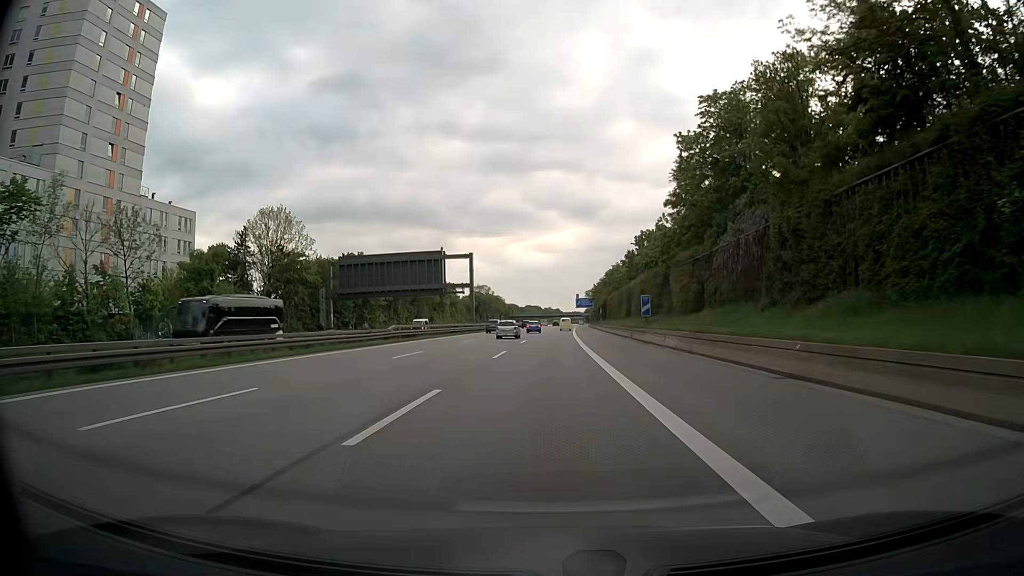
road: motorway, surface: asphalt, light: Day
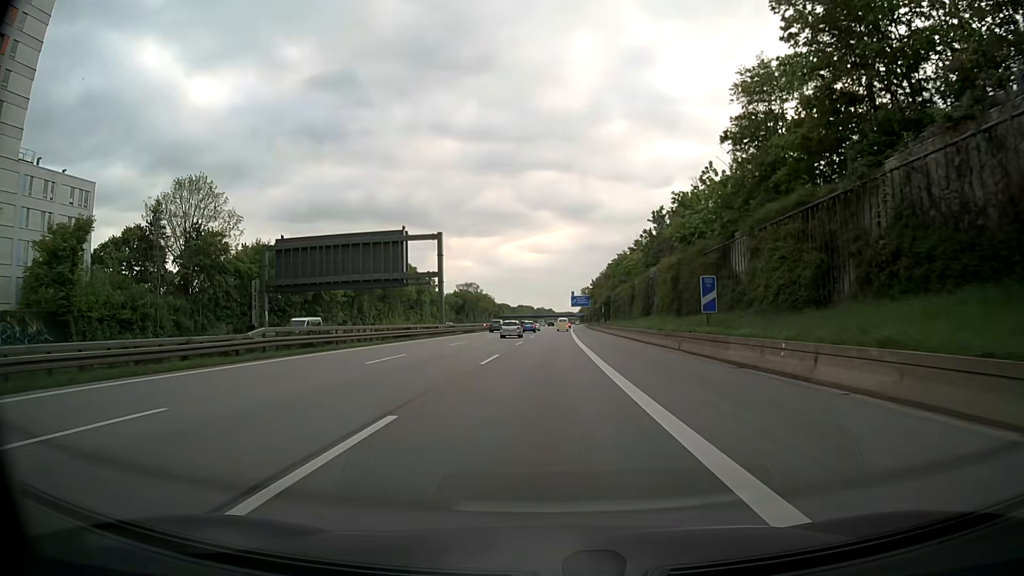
(+0.1, +21.6) m; 0°
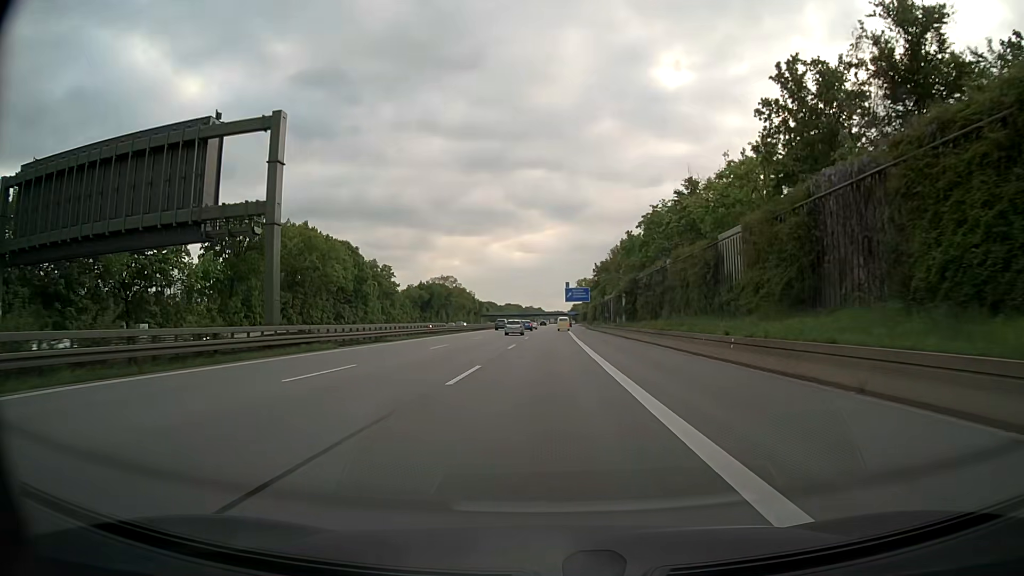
(+0.4, +43.2) m; +1°
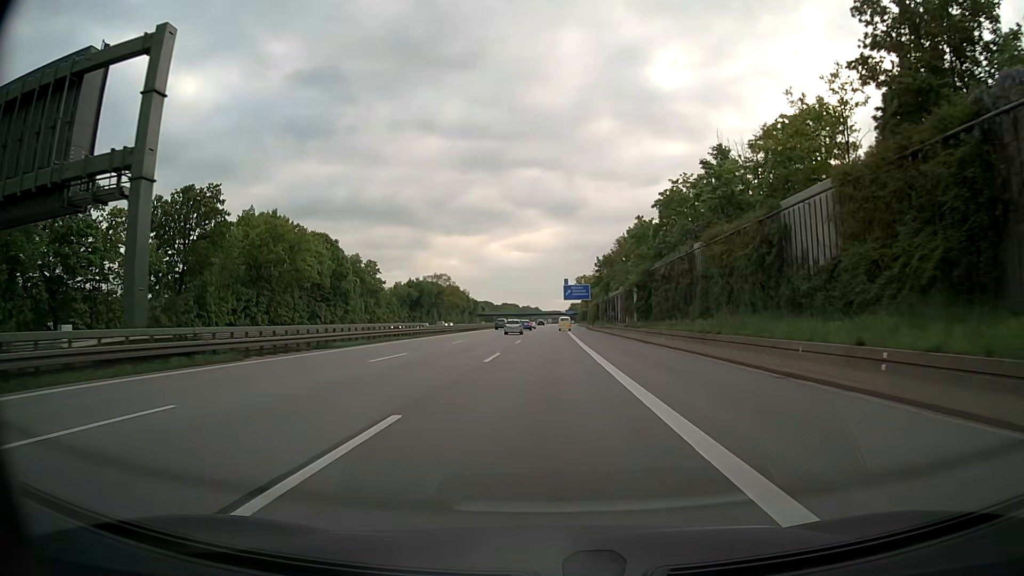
(0.0, +10.8) m; 0°
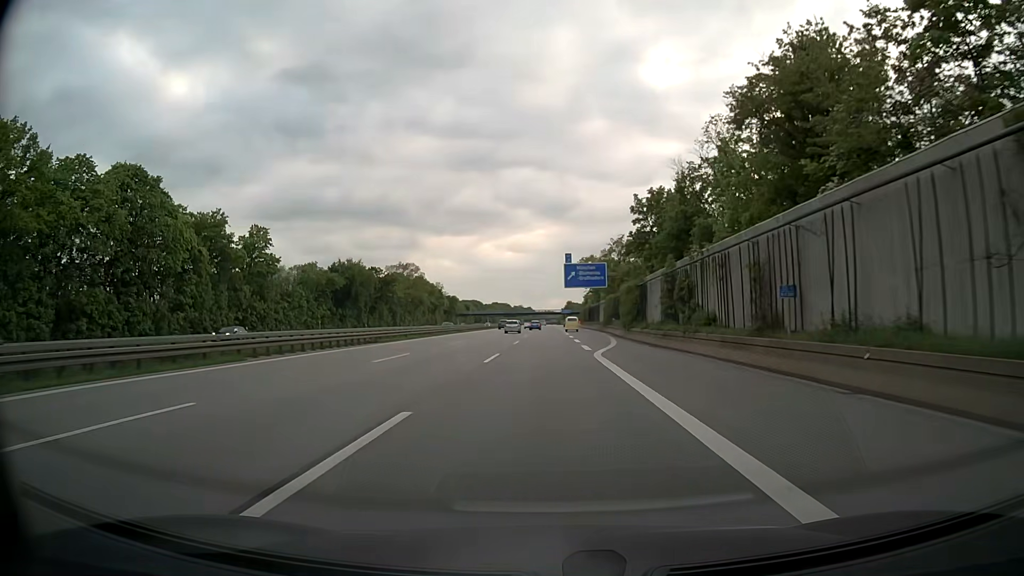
(+0.4, +54.1) m; 0°
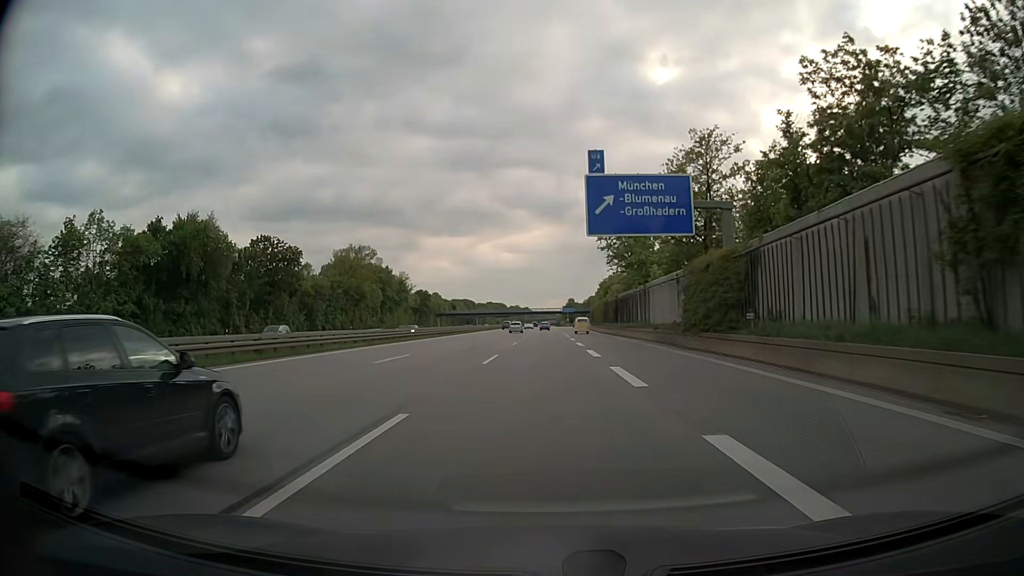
(+0.2, +54.0) m; 0°
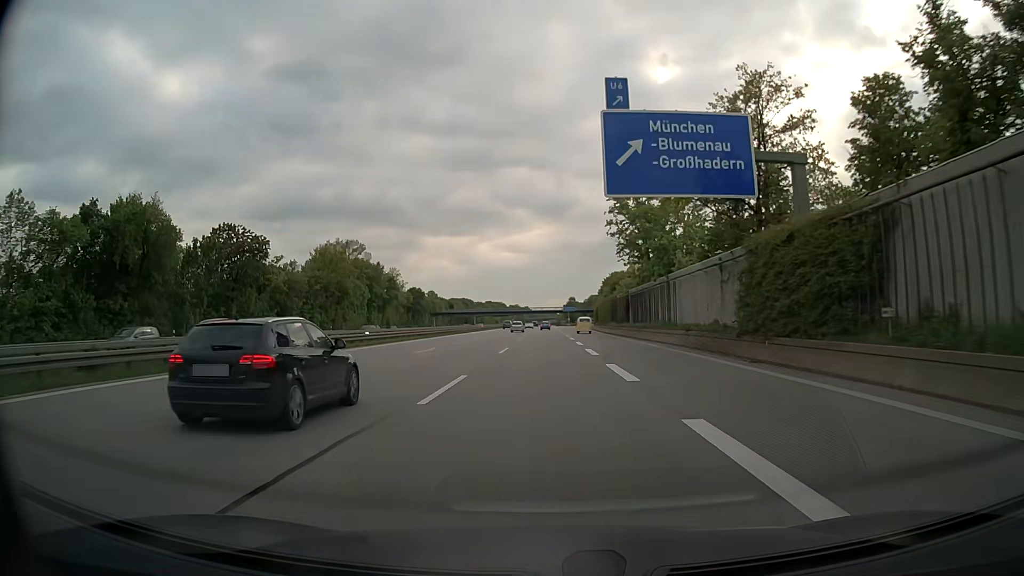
(0.0, +10.8) m; 0°
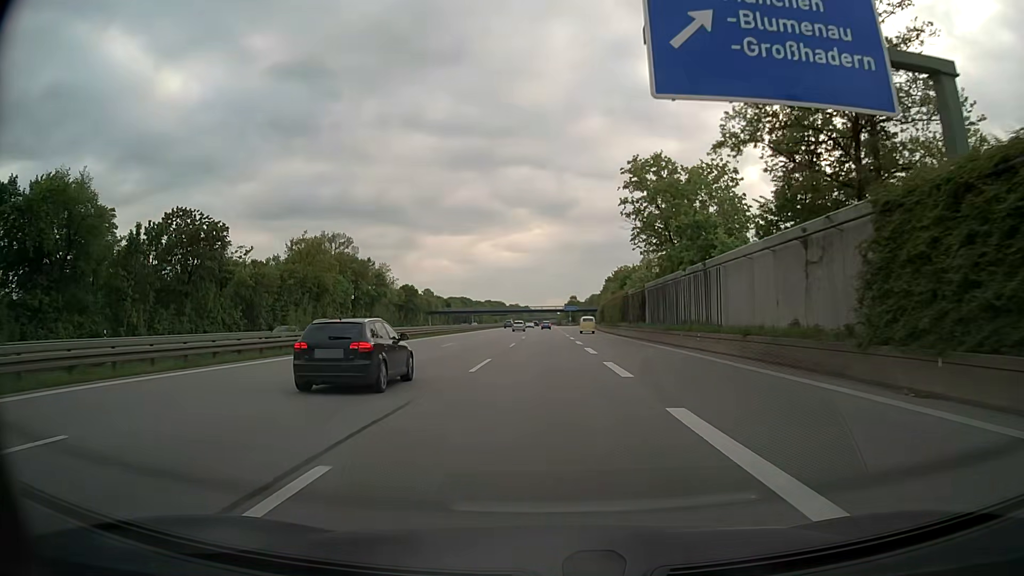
(0.0, +10.8) m; 0°
(0, +10) (0, +20) (0, +30) (0, +40) (0, +50) (0, +60) (0, +70) (0, +80) (0, +90) (0, +100) m
